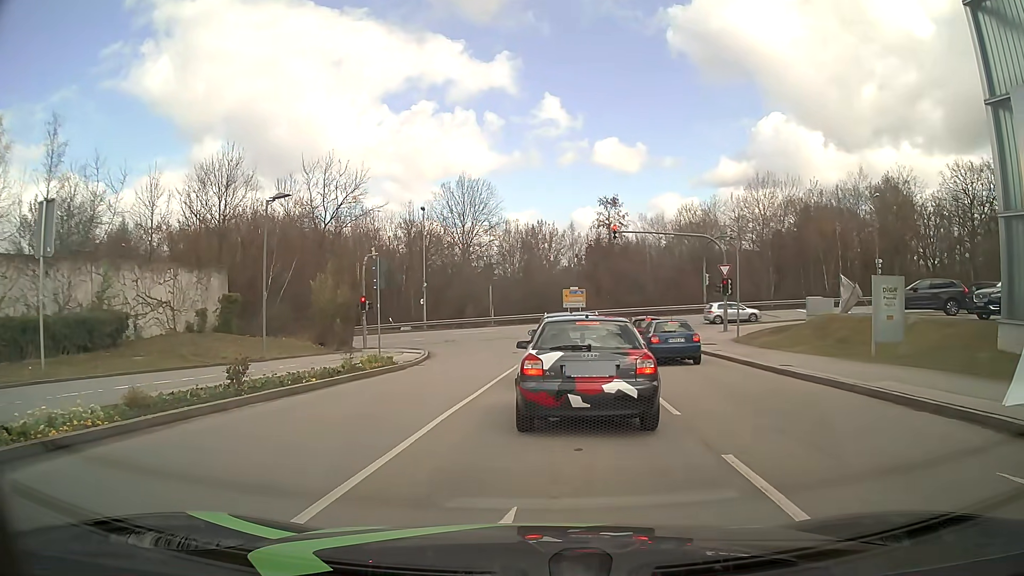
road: residential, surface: asphalt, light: Day
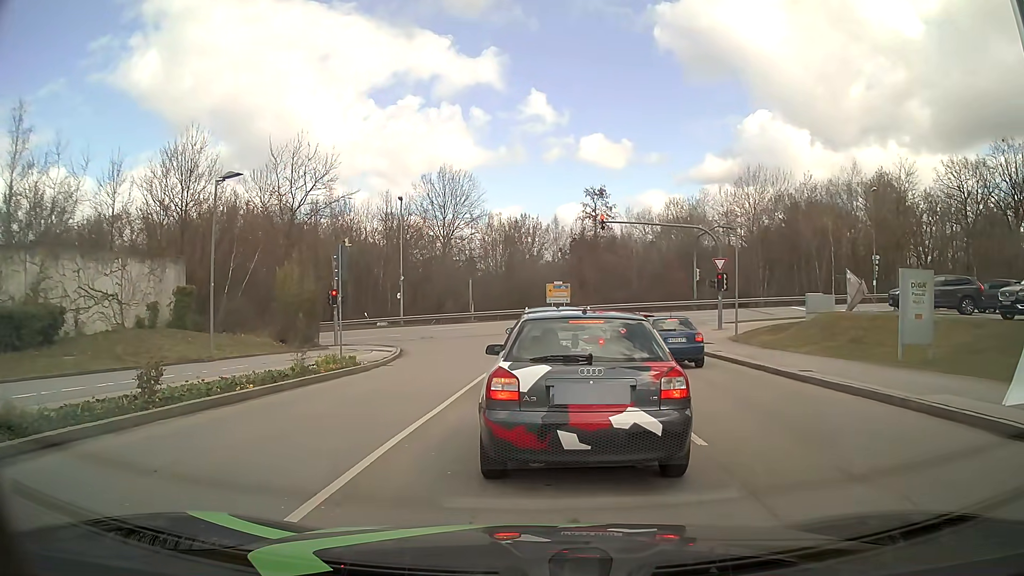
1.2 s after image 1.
(0.0, +2.3) m; +1°
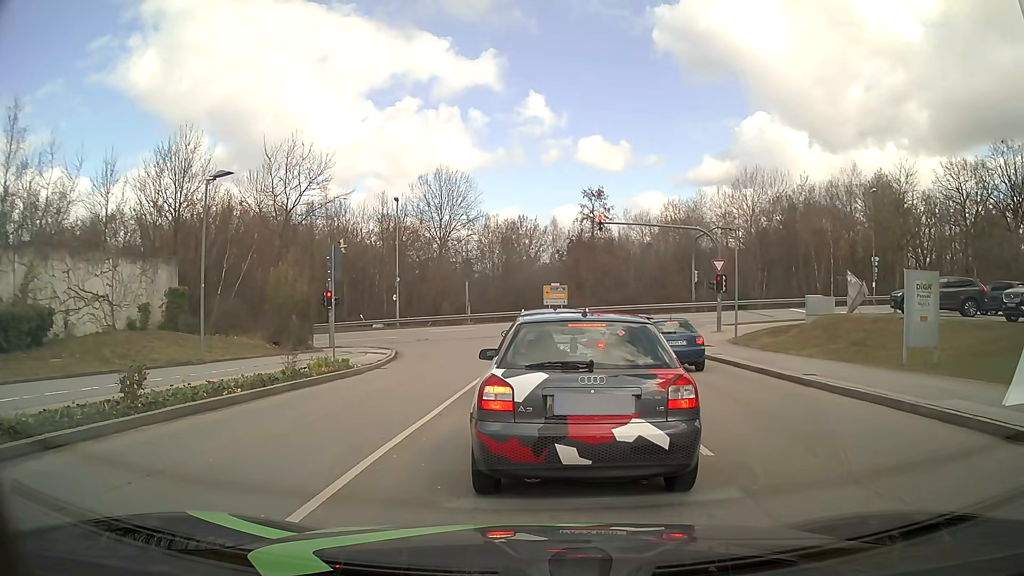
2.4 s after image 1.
(0.0, +0.4) m; 0°
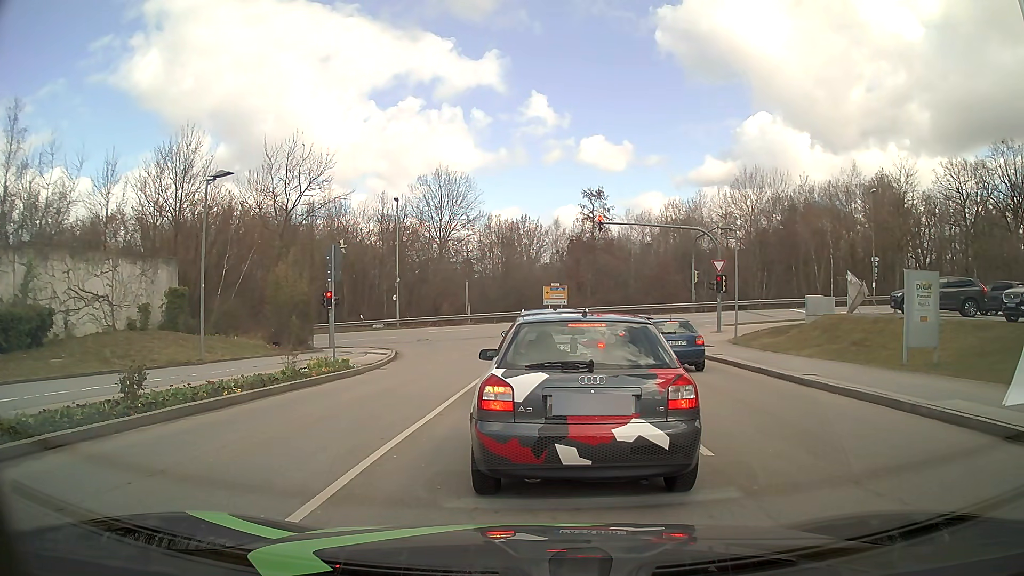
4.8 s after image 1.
(0.0, +0.1) m; 0°
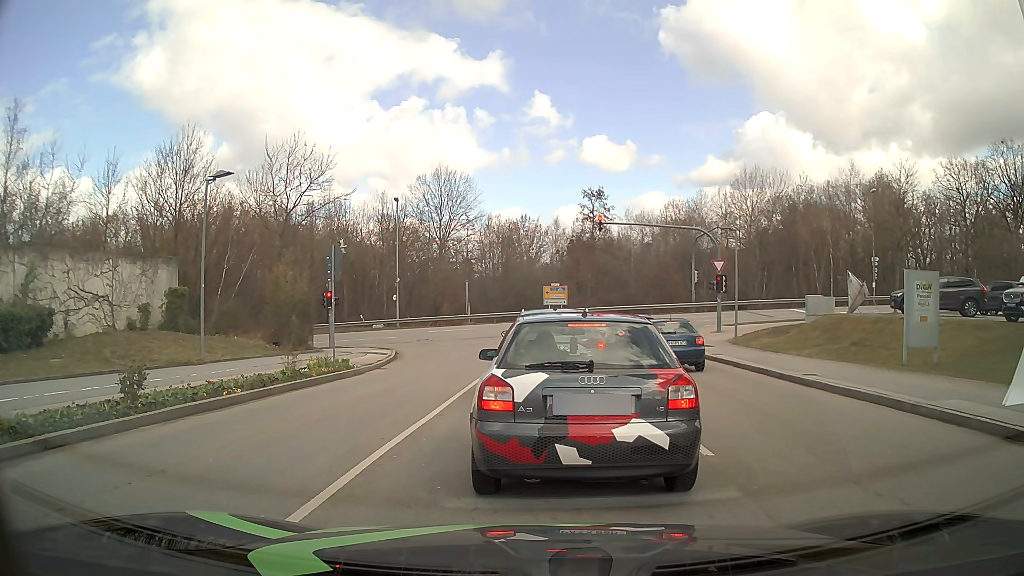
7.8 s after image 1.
(0.0, 0.0) m; 0°
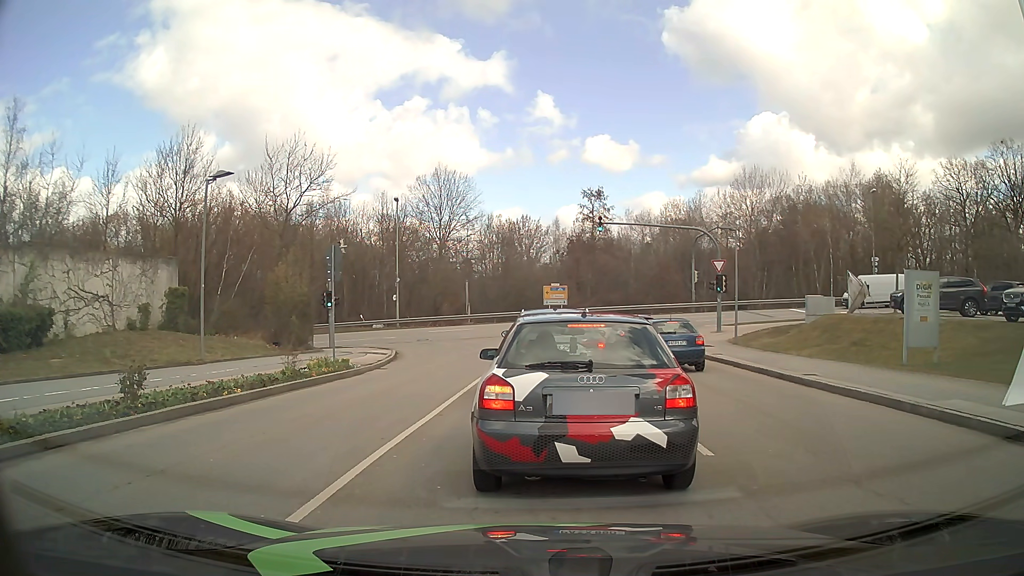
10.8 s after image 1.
(0.0, 0.0) m; 0°
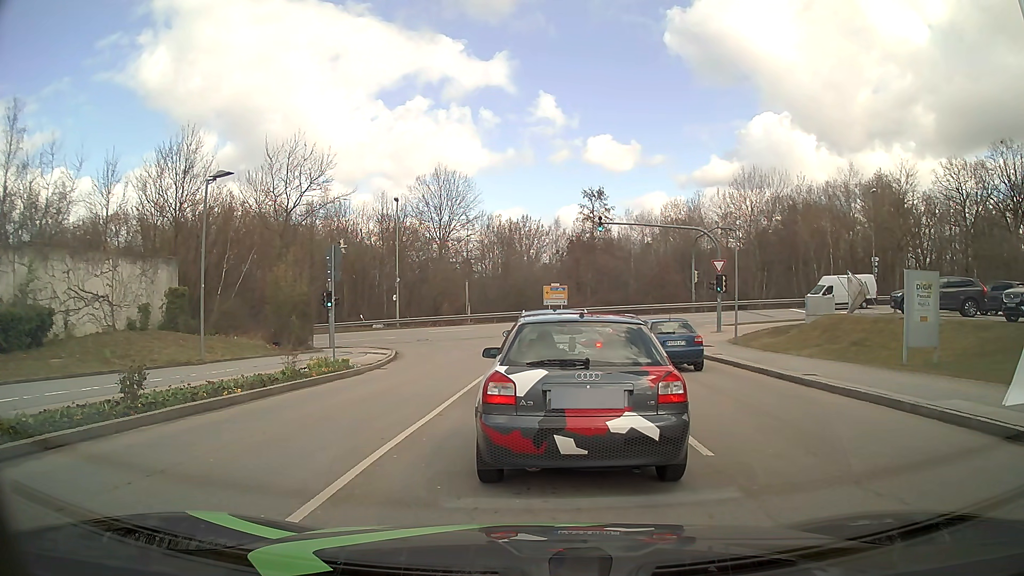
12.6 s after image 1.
(0.0, 0.0) m; 0°
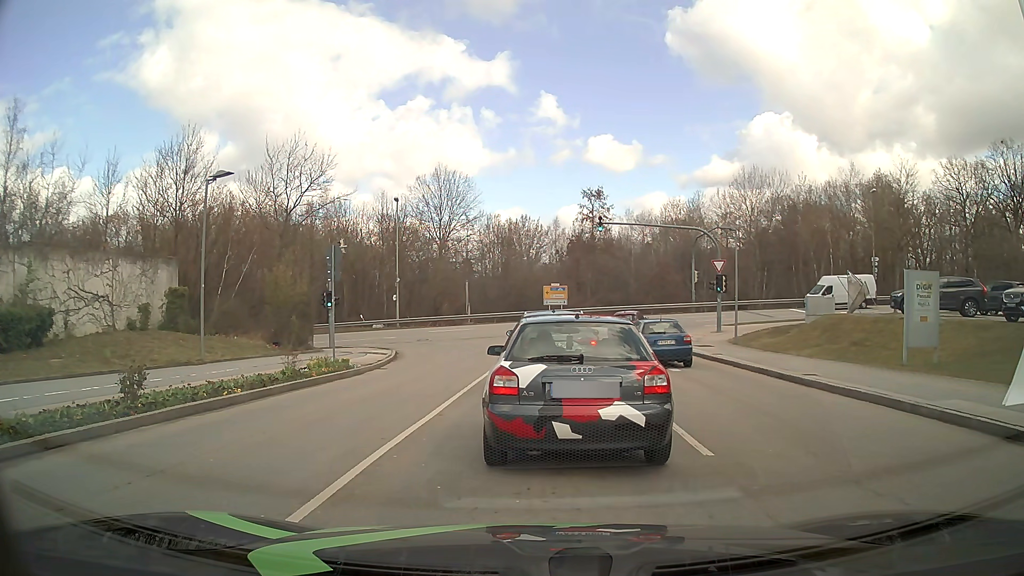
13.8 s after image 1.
(0.0, 0.0) m; 0°
(0, +10) (+1, +20) (+1, +30) (0, +40) (-6, +47) (-16, +50) (-26, +50) (-36, +50) (-46, +50) (-56, +49) m
